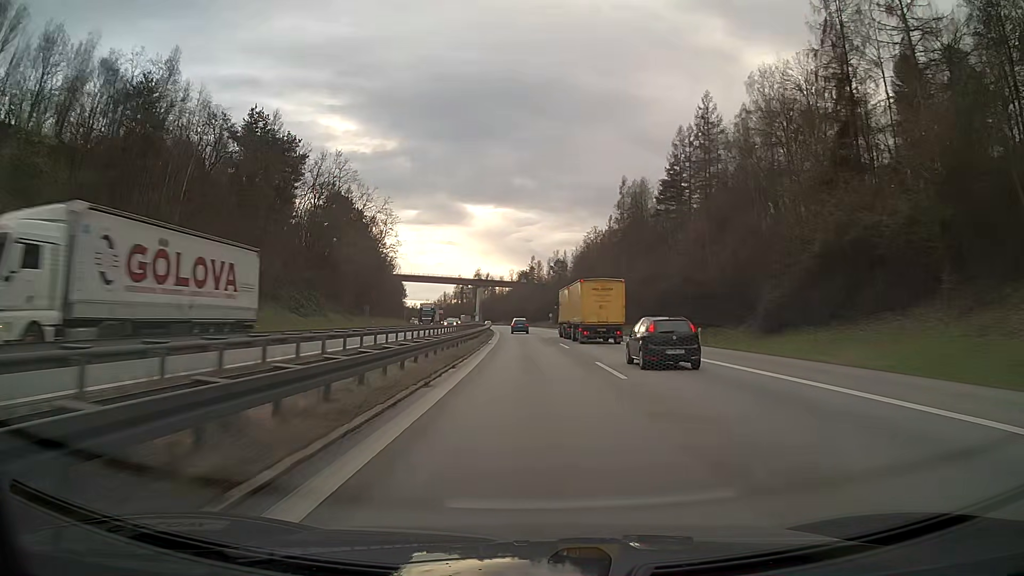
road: motorway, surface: asphalt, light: Day
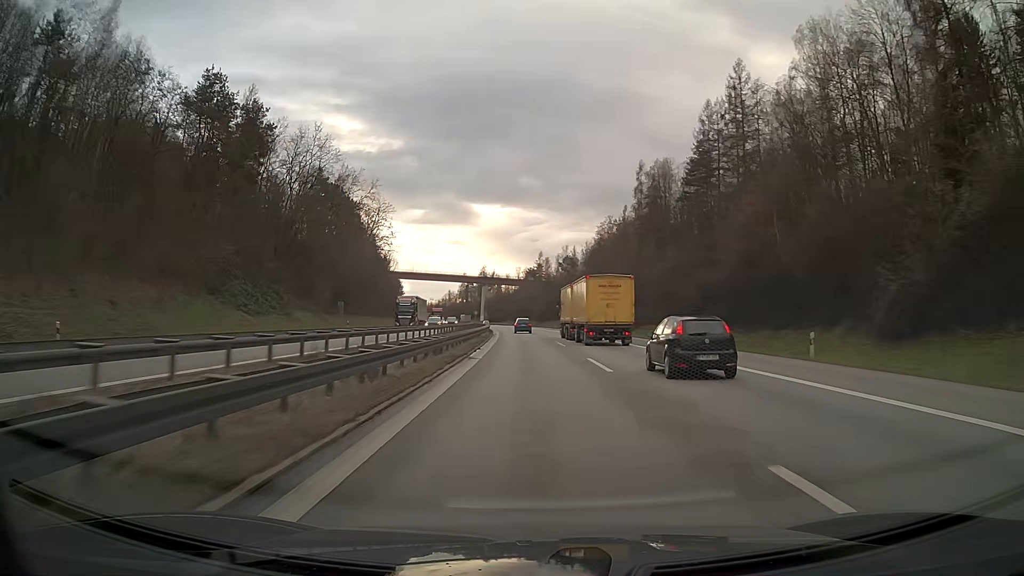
(-0.1, +15.8) m; -1°
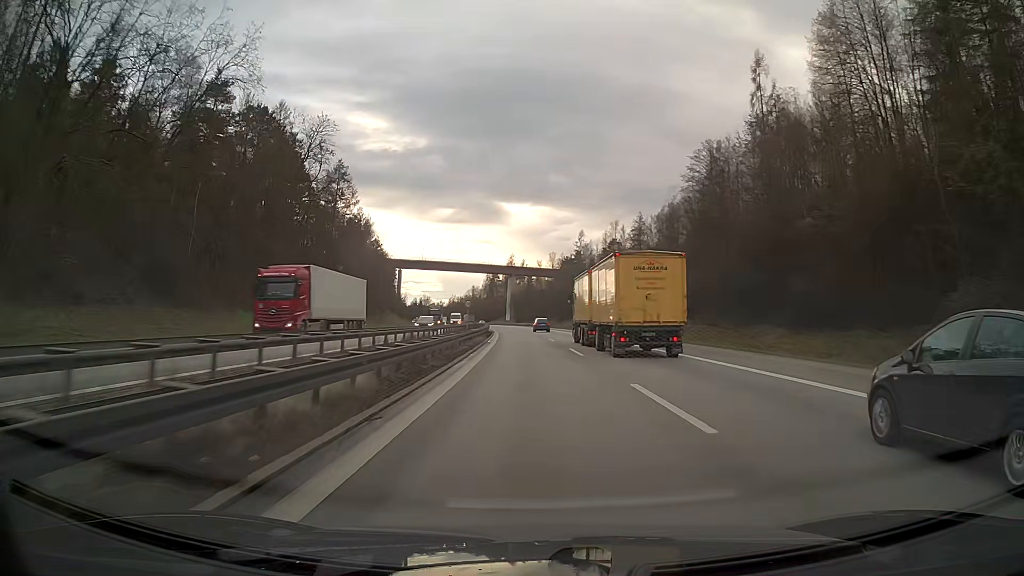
(-1.5, +63.3) m; -3°
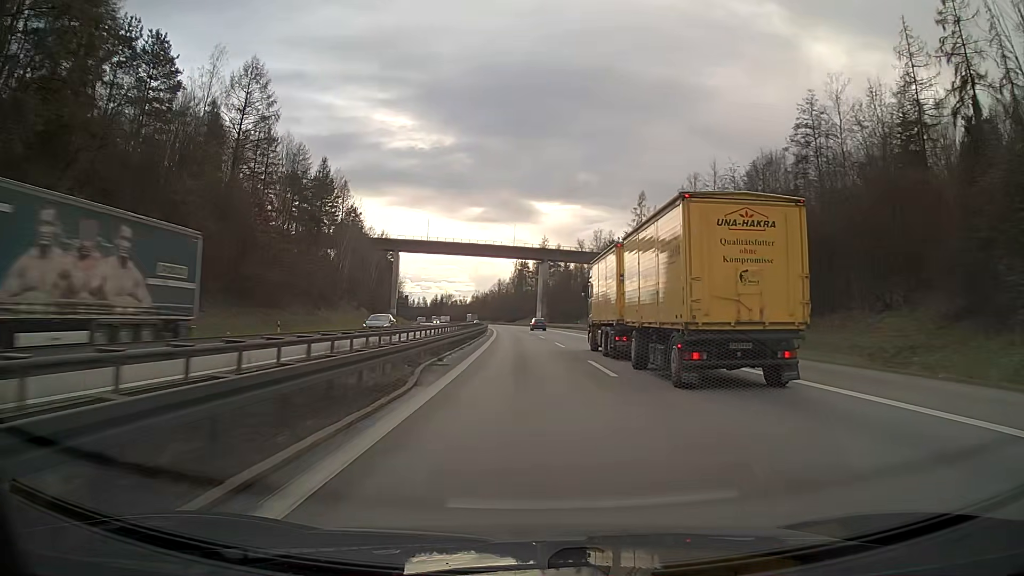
(-1.6, +63.4) m; -3°
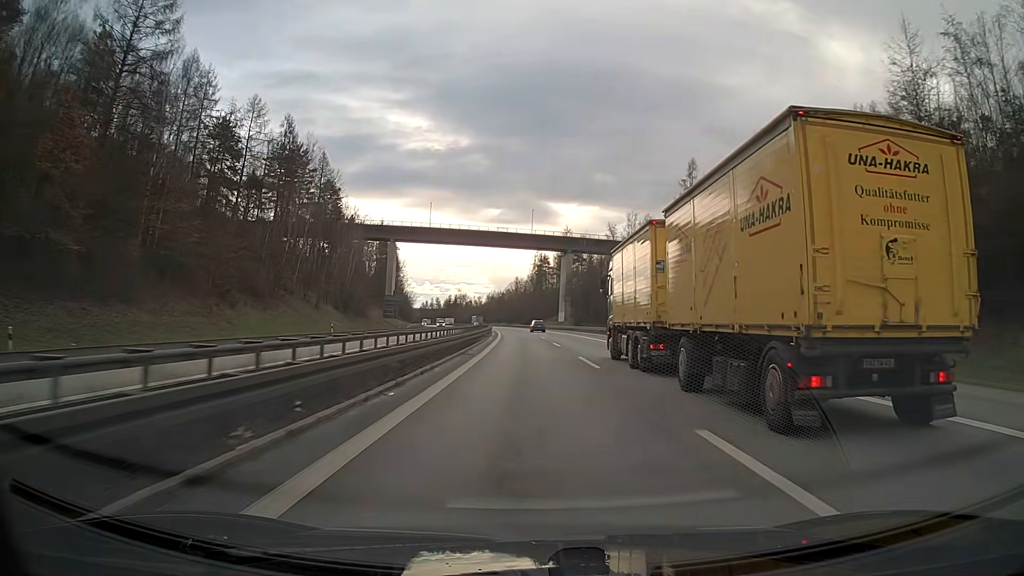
(-0.5, +31.9) m; -2°
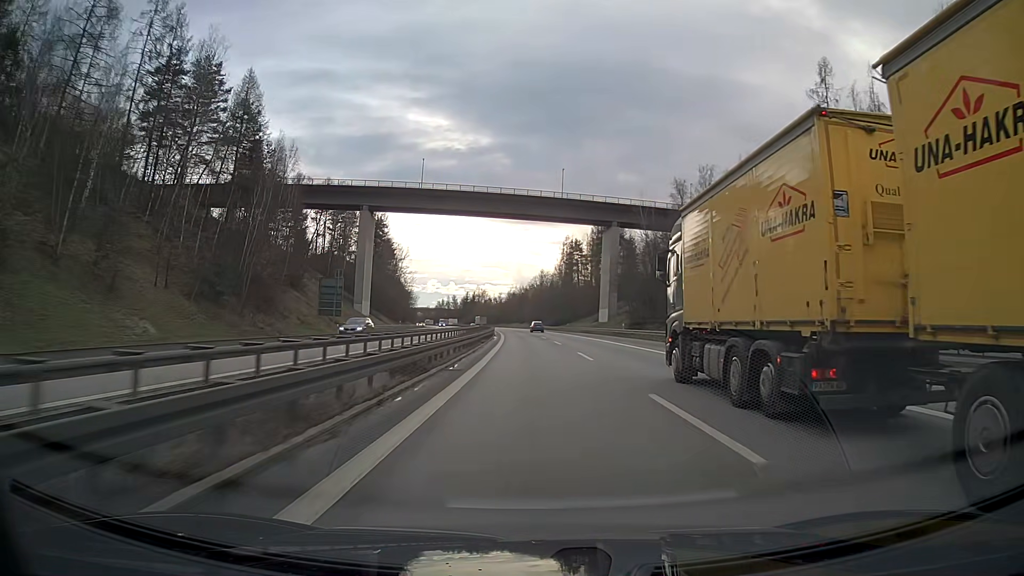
(-0.9, +49.3) m; -2°
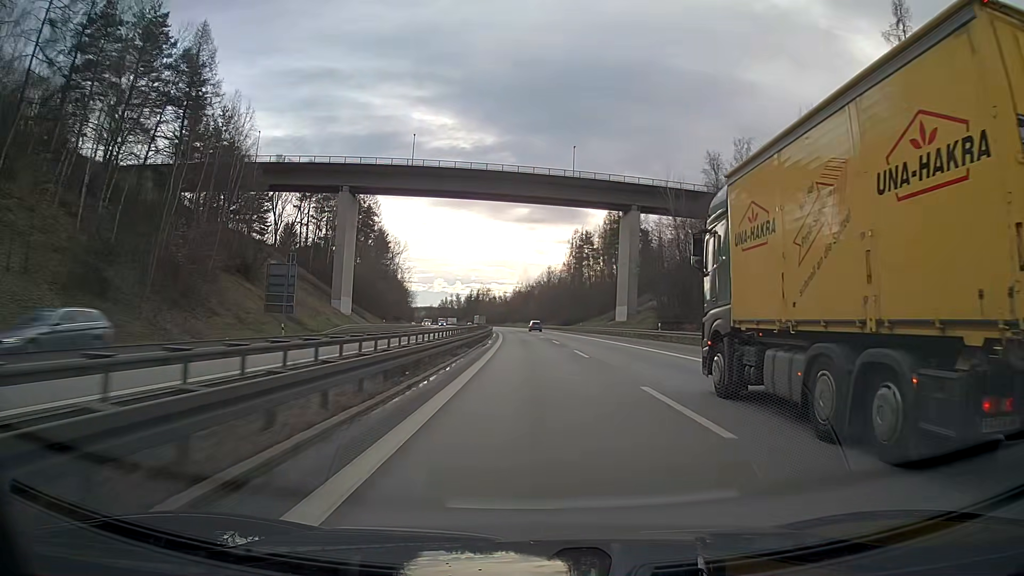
(-0.1, +17.0) m; -1°
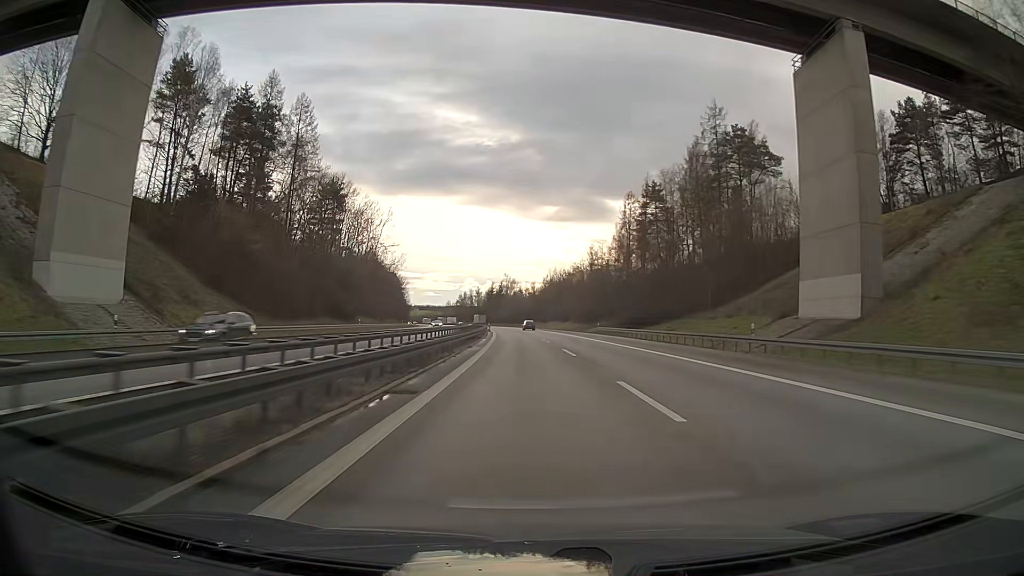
(-1.6, +70.3) m; -3°
